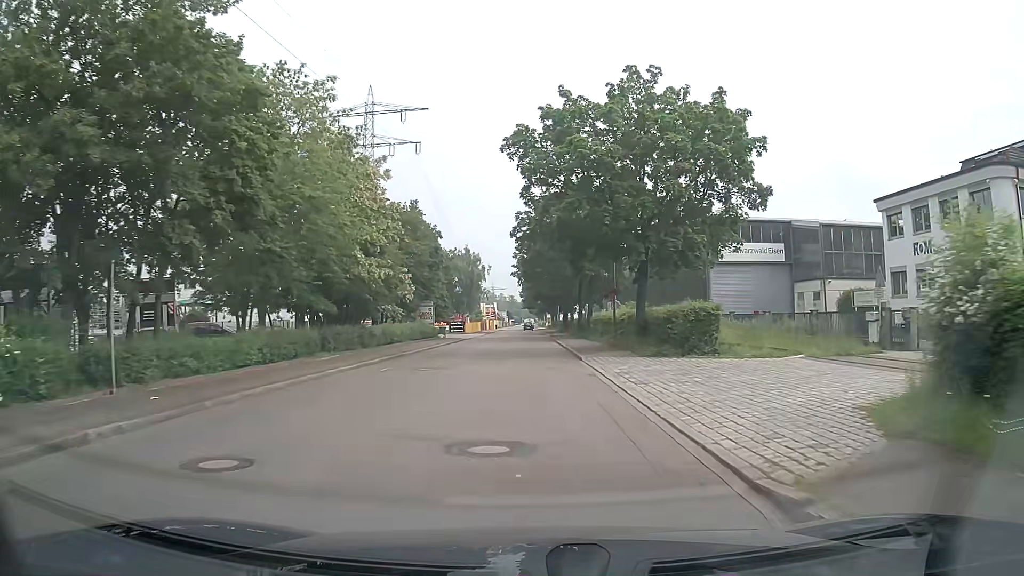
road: unclassified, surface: asphalt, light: Day
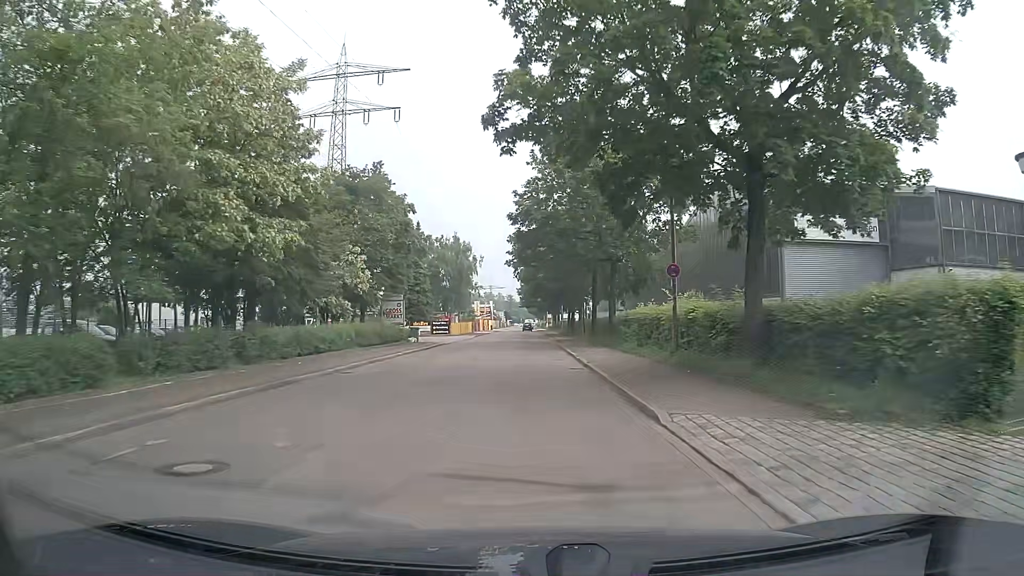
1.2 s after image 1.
(0.0, +14.4) m; 0°
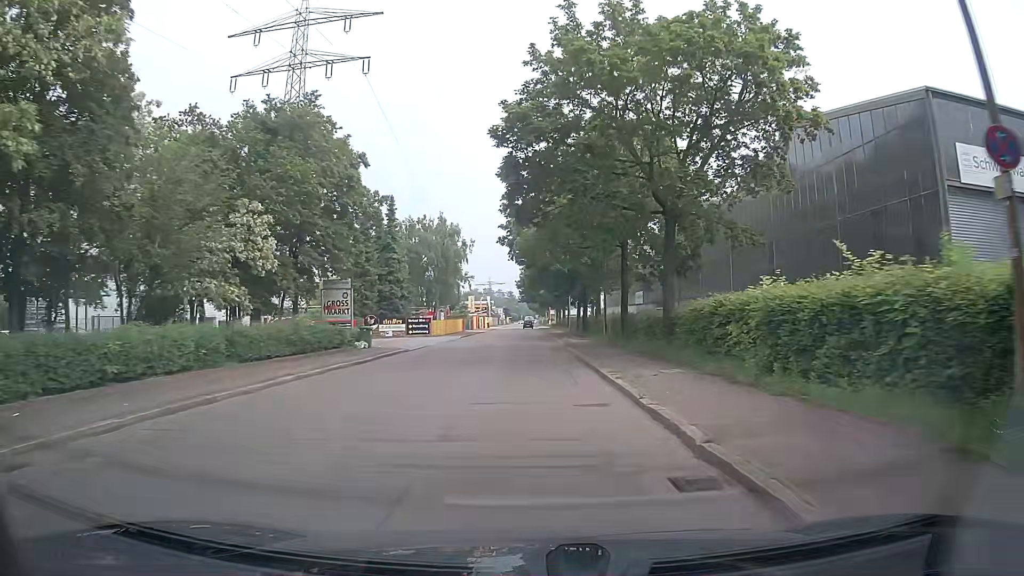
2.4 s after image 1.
(+0.1, +14.6) m; 0°
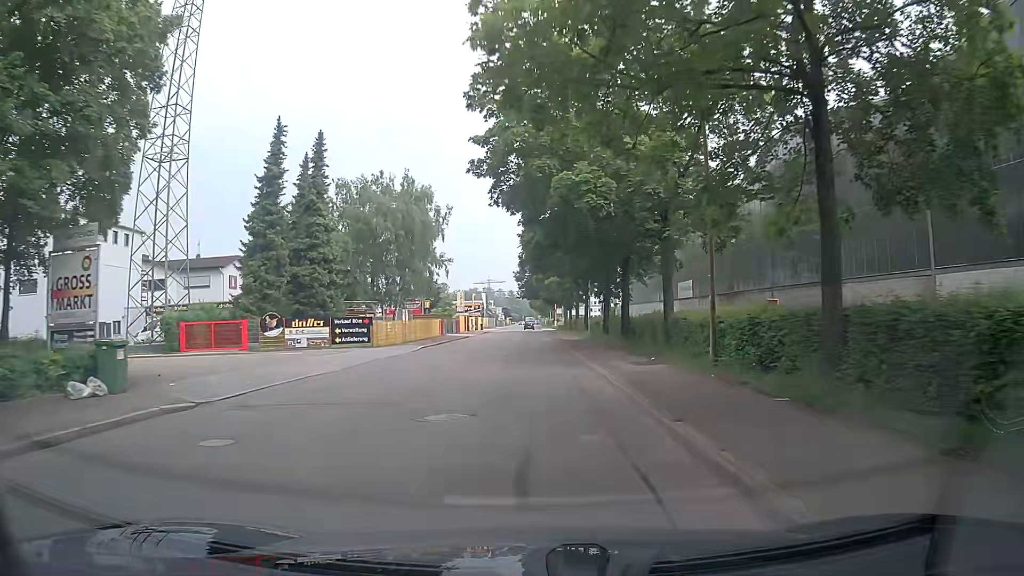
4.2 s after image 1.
(-0.1, +21.8) m; -1°
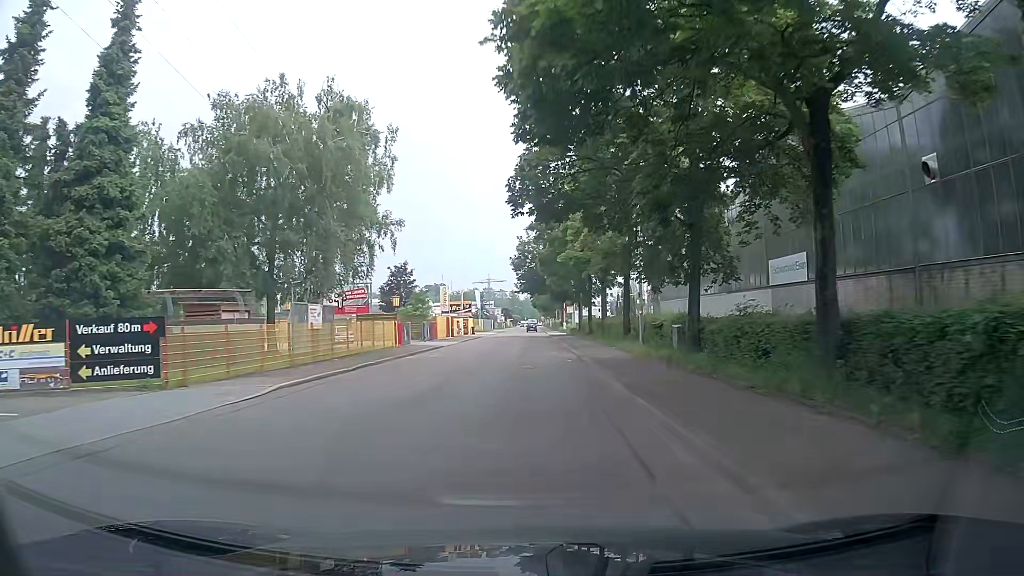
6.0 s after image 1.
(+0.1, +21.5) m; 0°
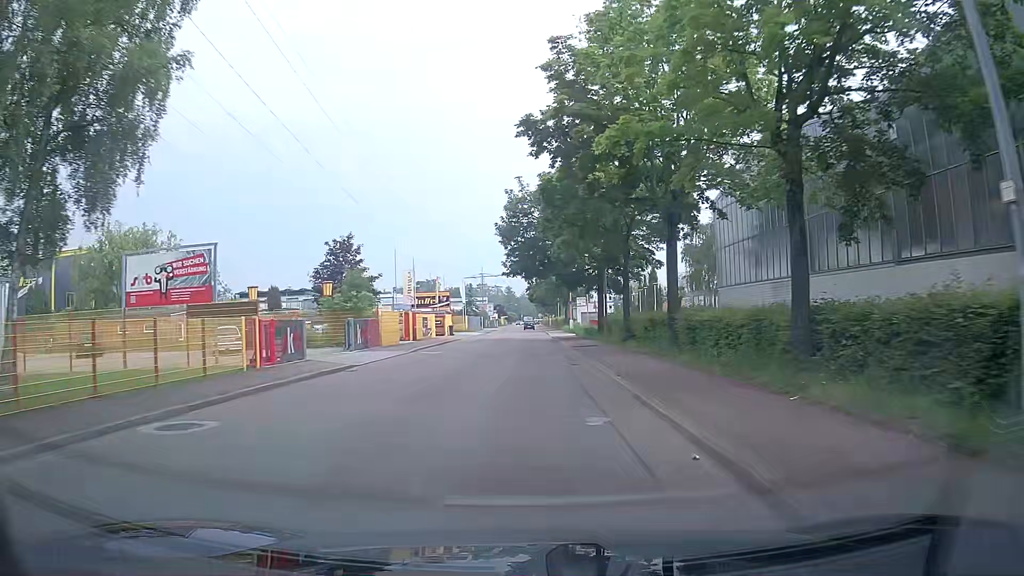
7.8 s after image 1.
(-0.1, +21.4) m; -1°
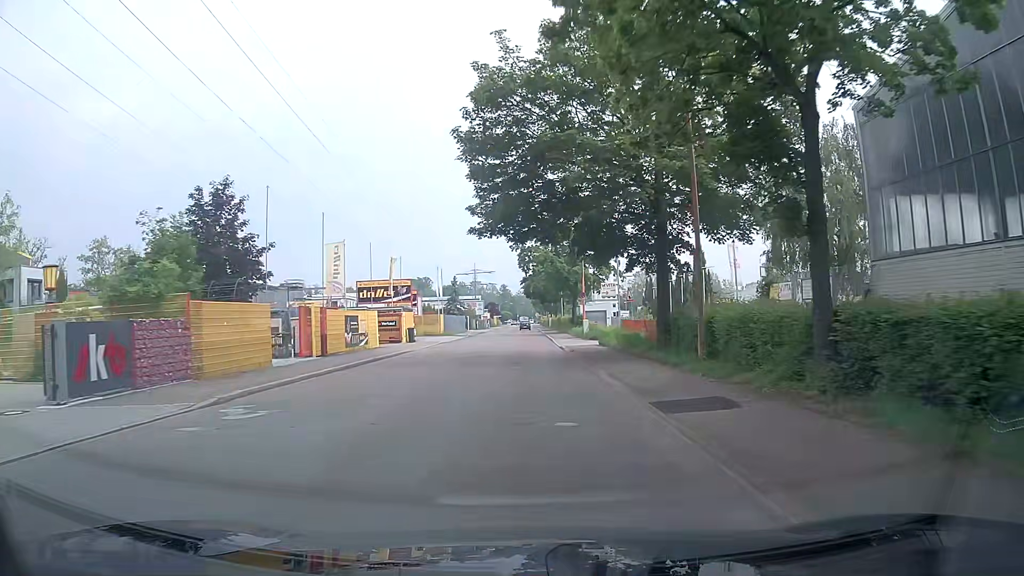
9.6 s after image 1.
(+0.3, +21.4) m; +1°
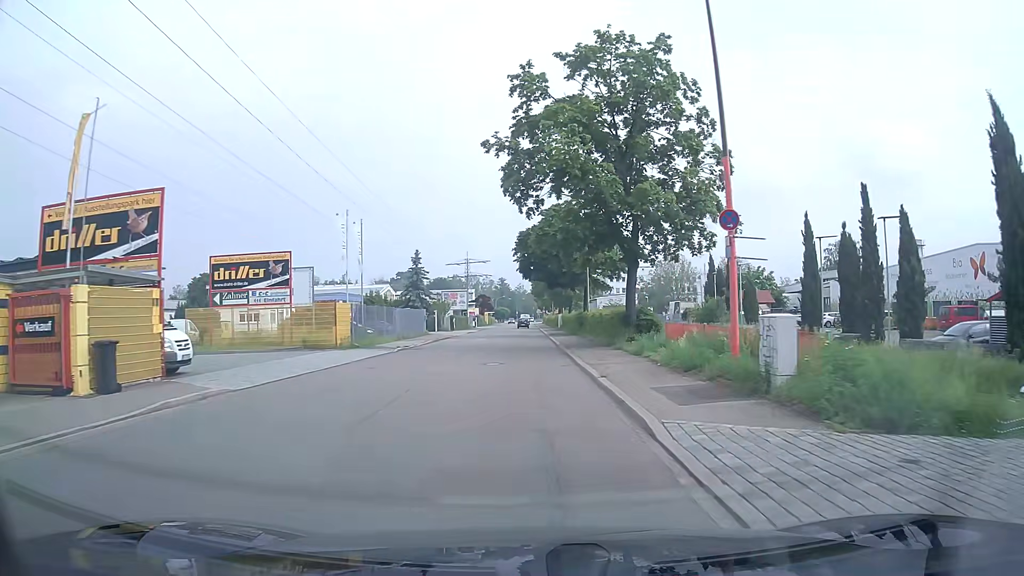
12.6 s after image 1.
(-0.1, +36.0) m; 0°
(0, +10) (0, +20) (0, +30) (0, +40) (0, +50) (0, +60) (0, +70) (0, +80) (0, +90) (0, +100) m
